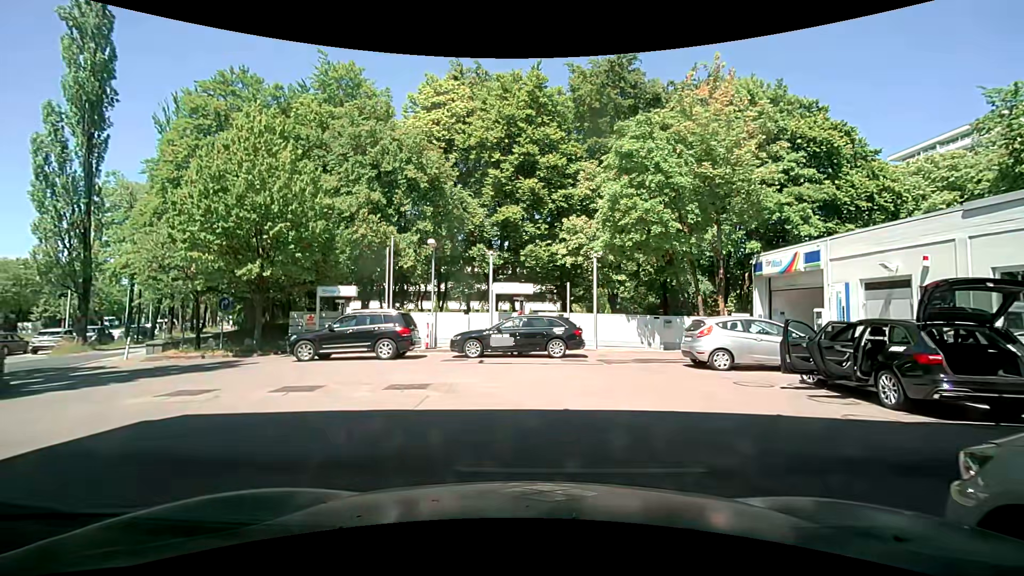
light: Day
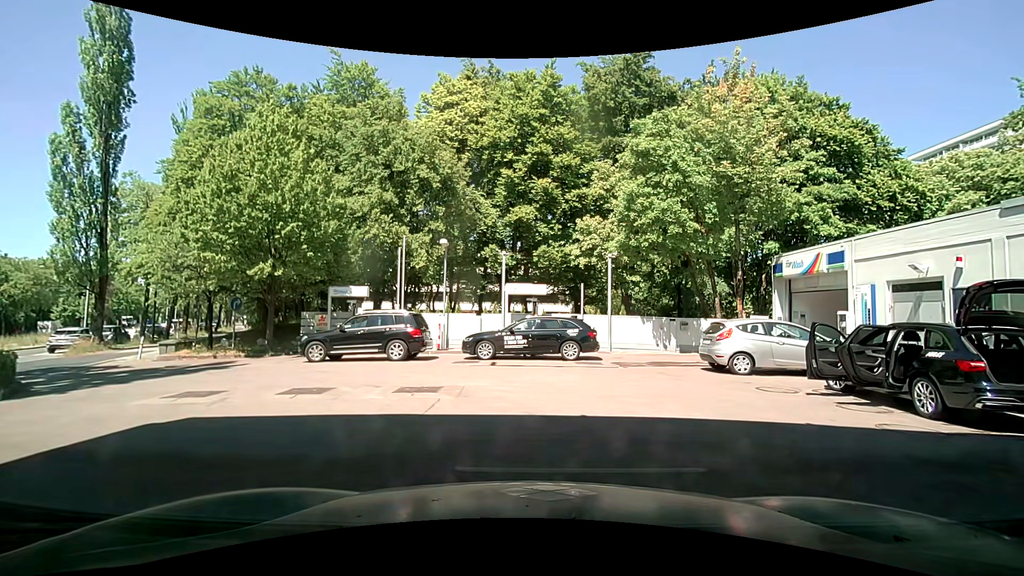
(0.0, +0.4) m; 0°
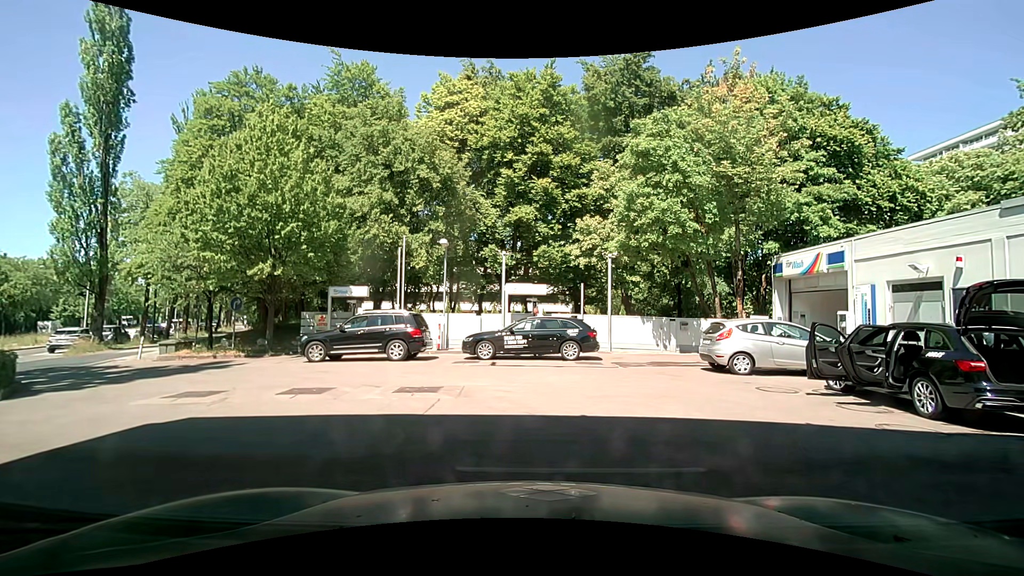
(0.0, 0.0) m; 0°
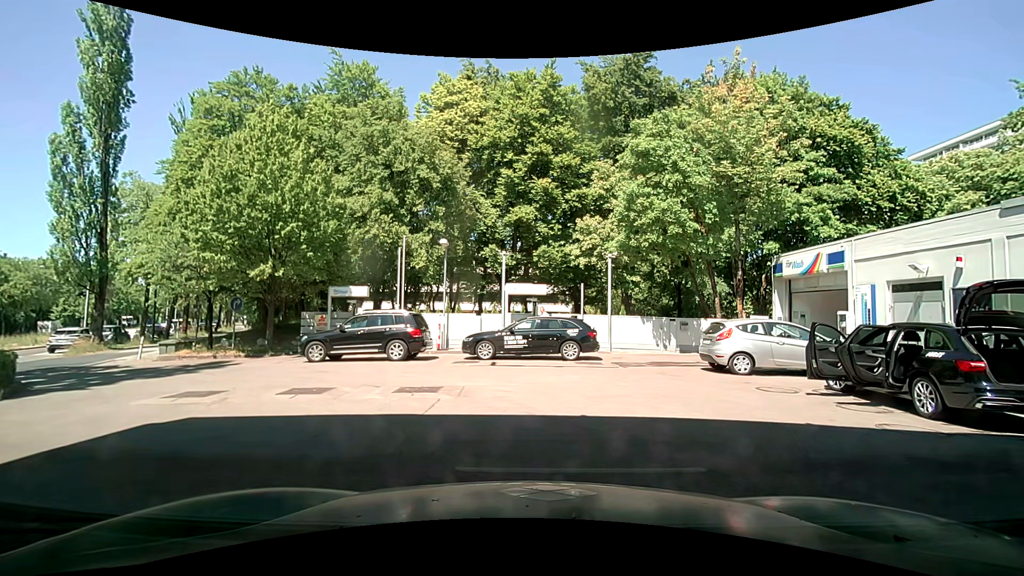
(0.0, 0.0) m; 0°
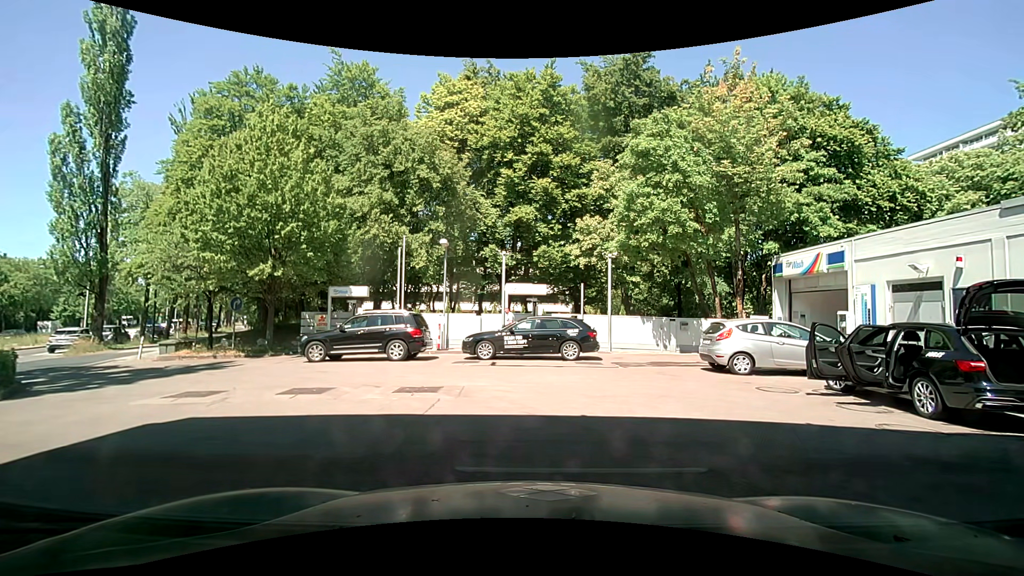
(0.0, 0.0) m; 0°
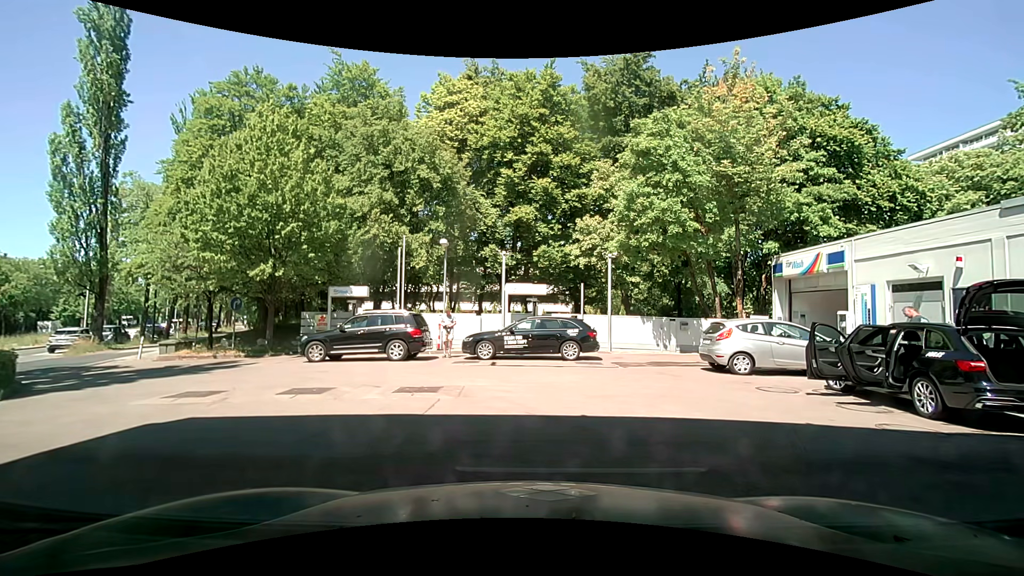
(0.0, 0.0) m; 0°
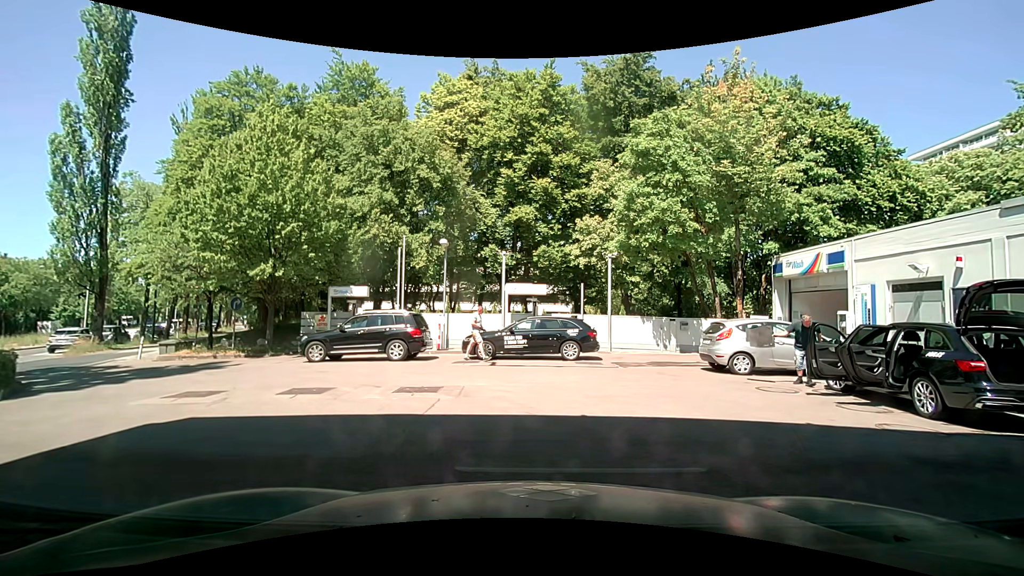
(0.0, 0.0) m; 0°
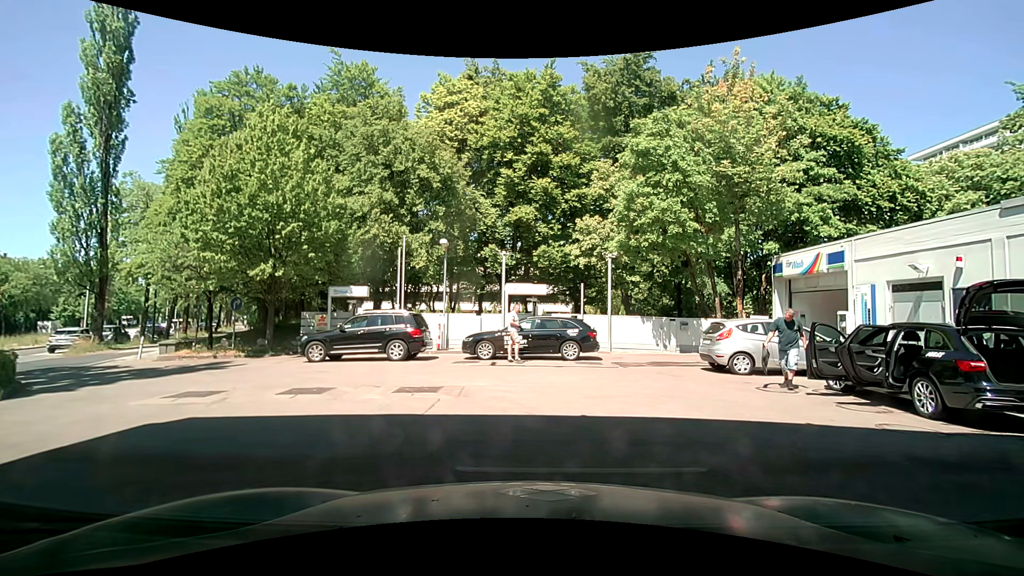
(0.0, 0.0) m; 0°
